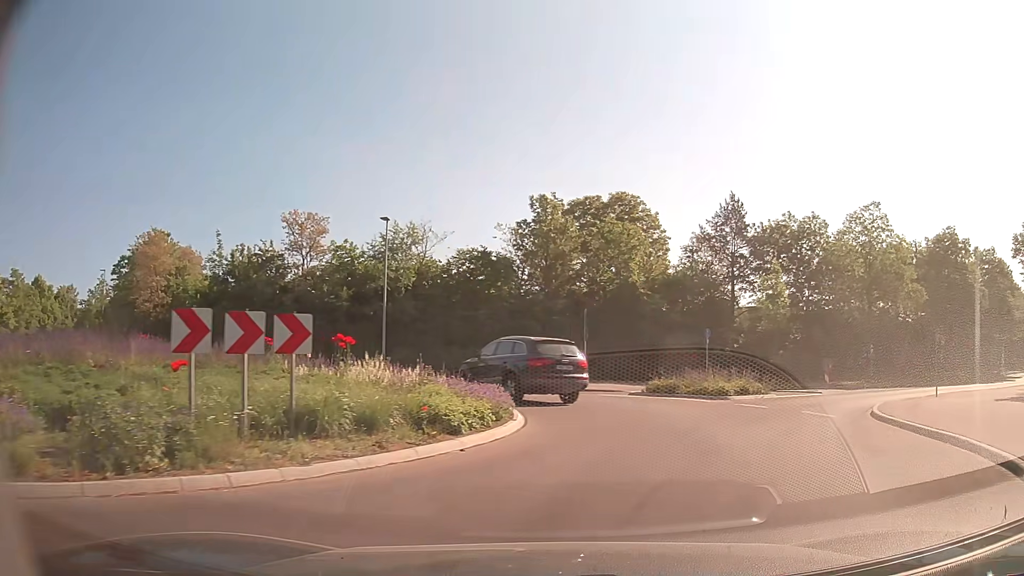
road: tertiary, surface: asphalt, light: Day
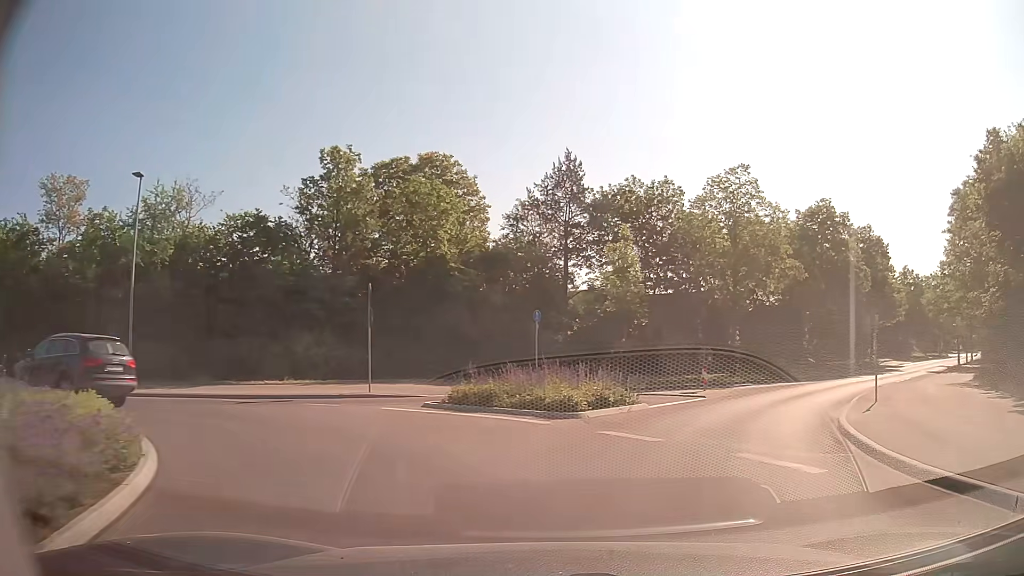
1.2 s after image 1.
(+1.4, +8.2) m; +16°
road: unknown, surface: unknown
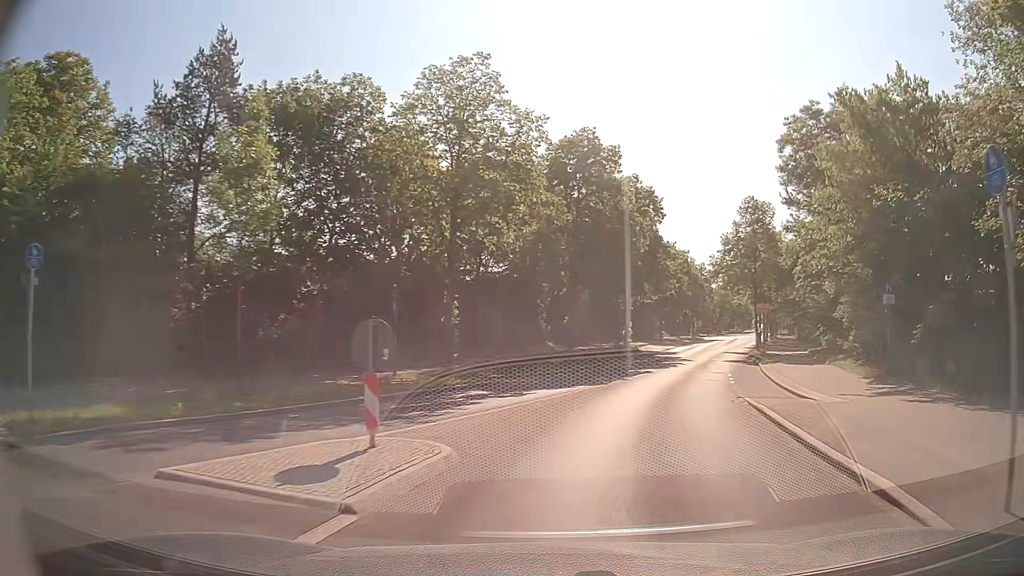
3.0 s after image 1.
(+3.3, +14.6) m; +24°
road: tertiary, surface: asphalt
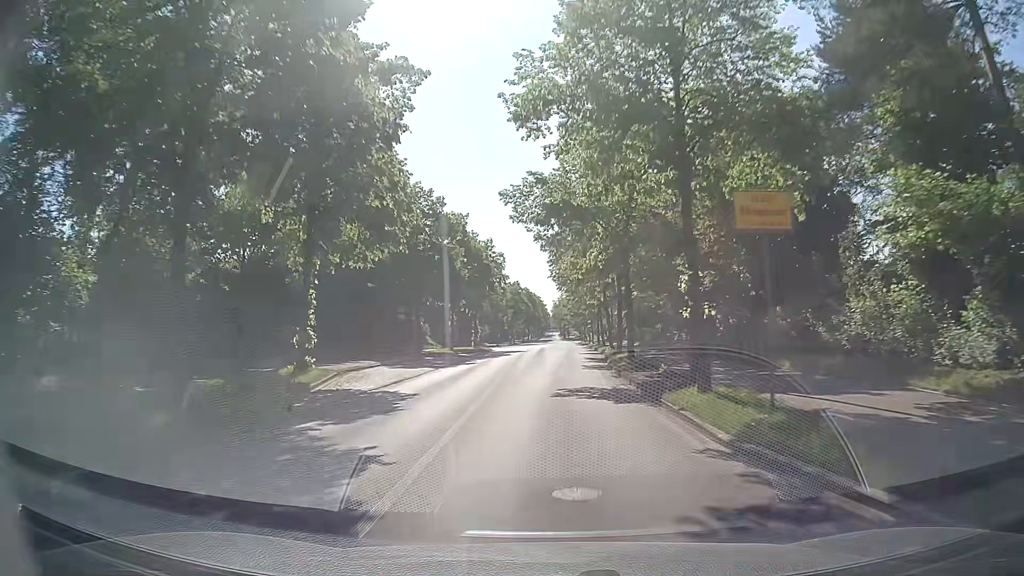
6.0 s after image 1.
(+7.8, +34.9) m; +18°
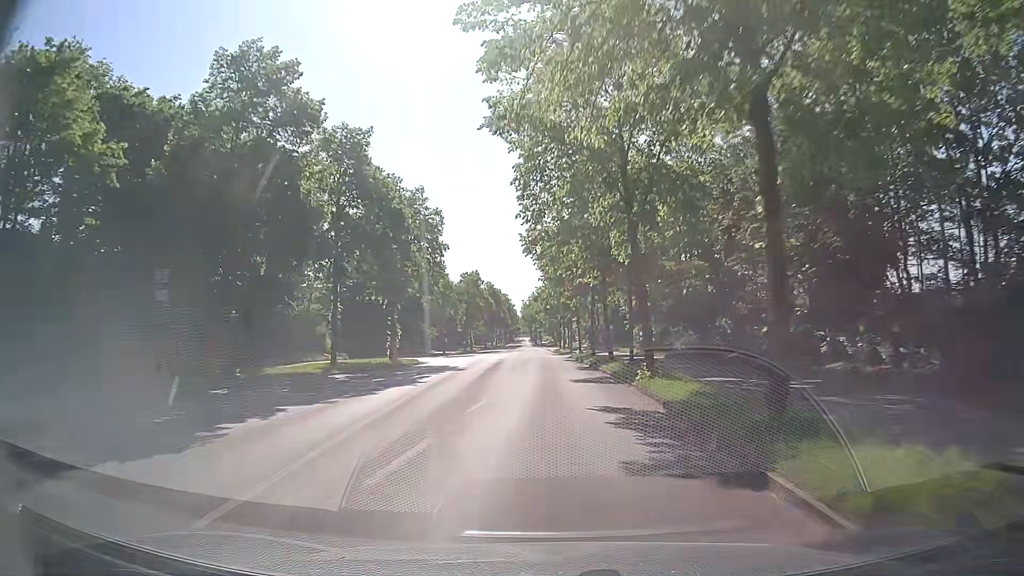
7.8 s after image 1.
(+0.6, +28.0) m; +2°
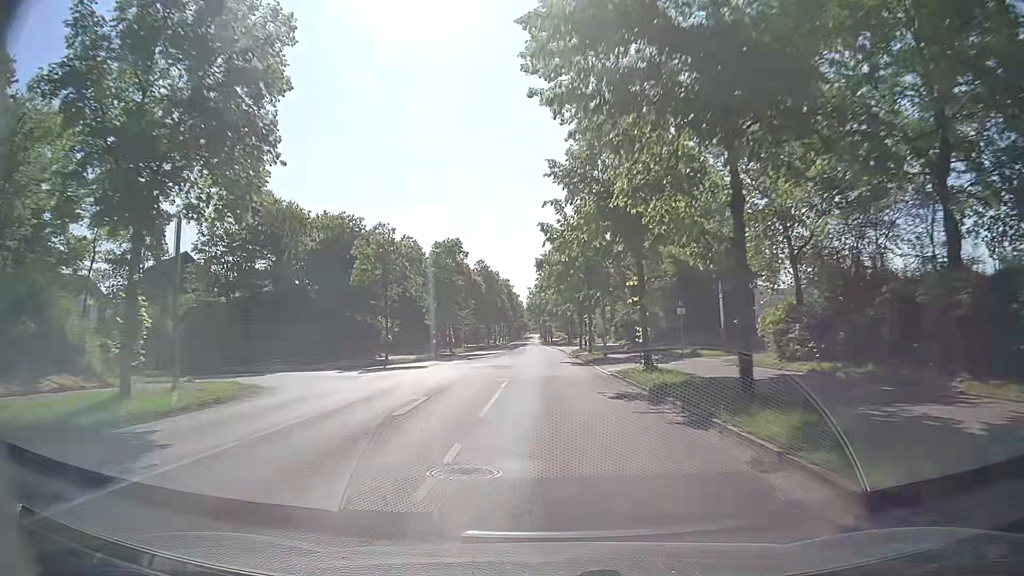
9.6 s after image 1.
(-0.2, +30.7) m; -1°
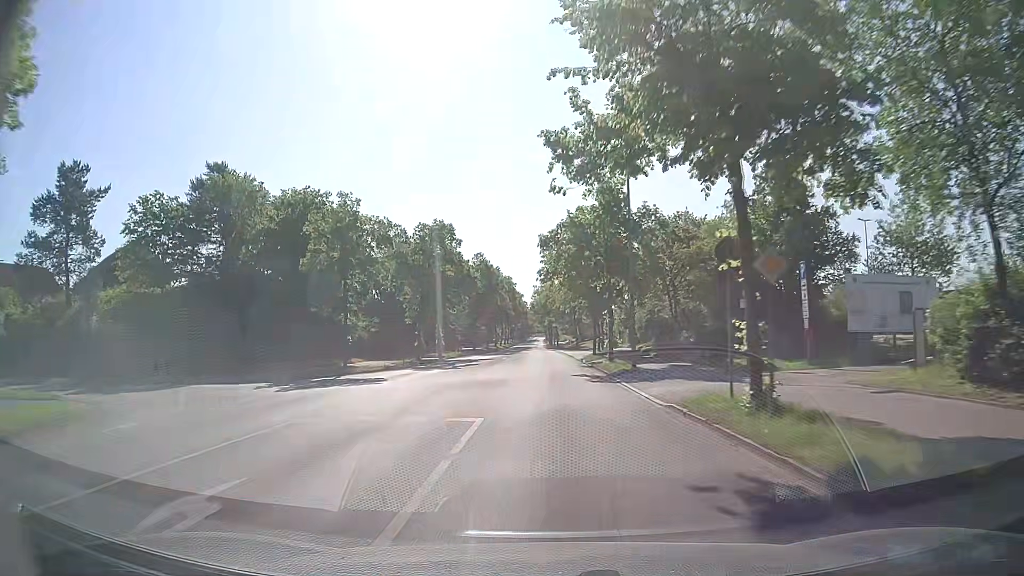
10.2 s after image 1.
(0.0, +10.3) m; 0°
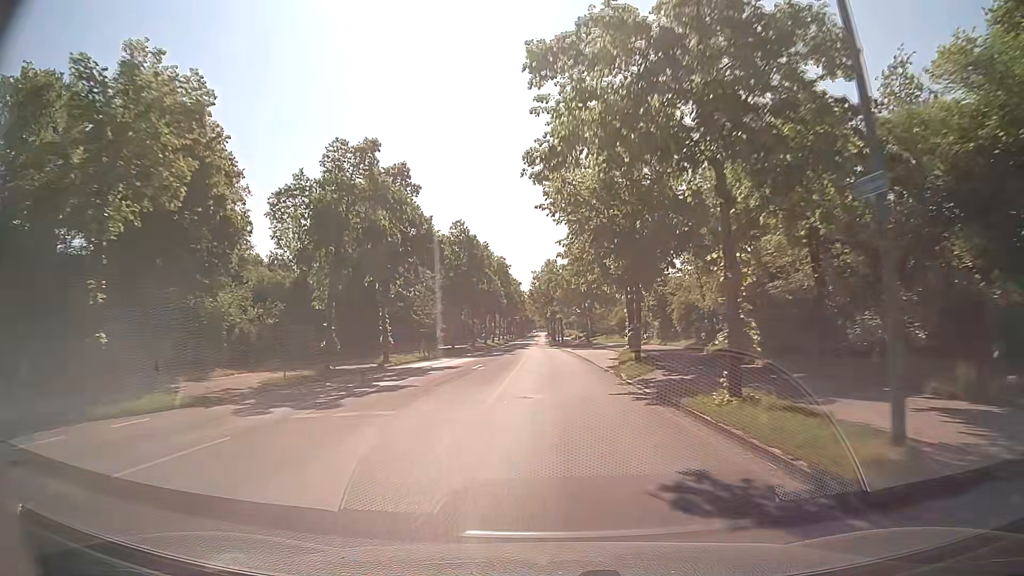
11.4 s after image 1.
(0.0, +20.6) m; 0°
(0, +10) (0, +20) (0, +30) (0, +40) (0, +50) (0, +60) (-1, +70) (-1, +80) (-1, +90) (-1, +100) m
